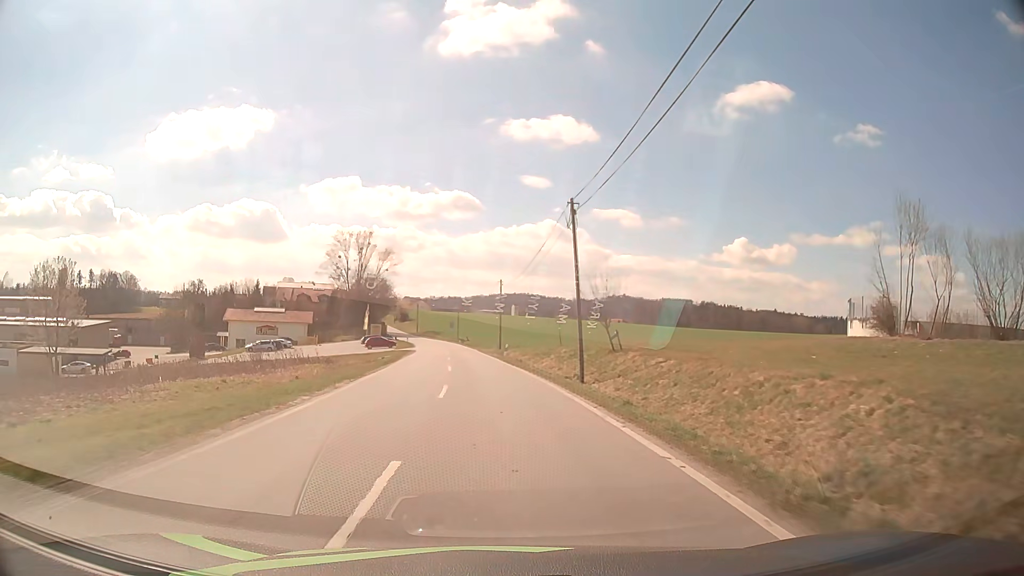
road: tertiary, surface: asphalt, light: Day
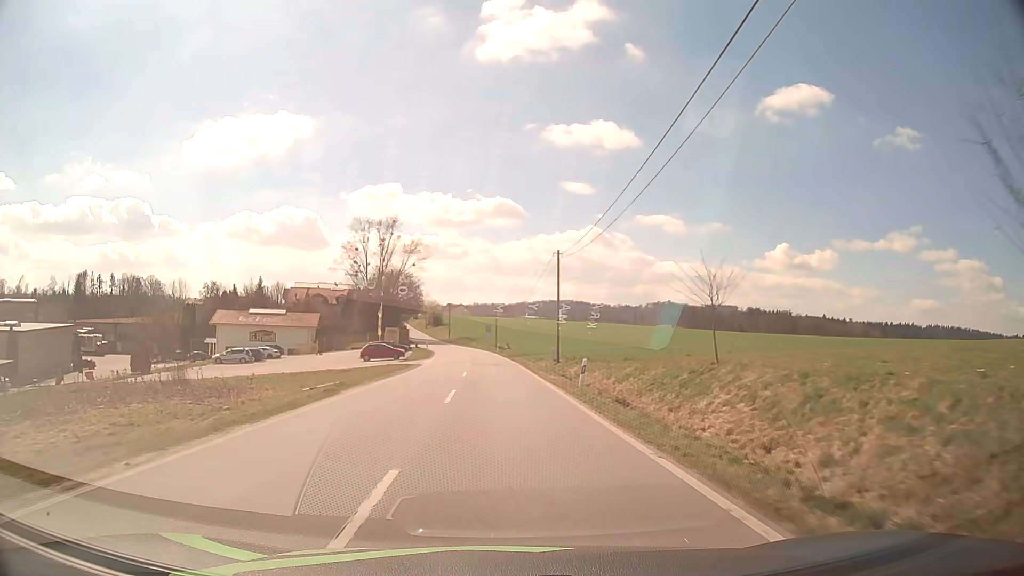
(-0.9, +24.5) m; -4°
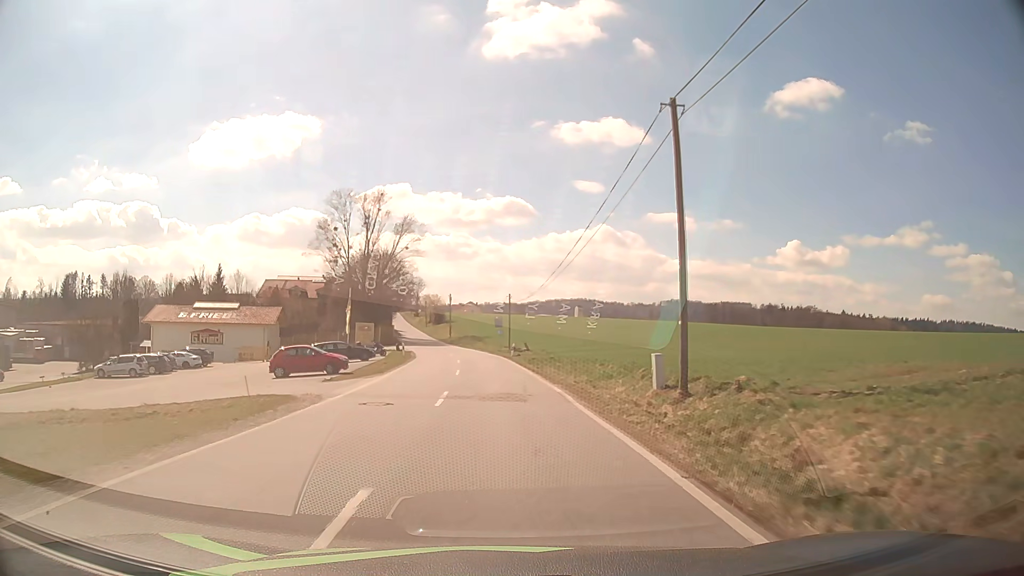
(-0.3, +25.2) m; -1°
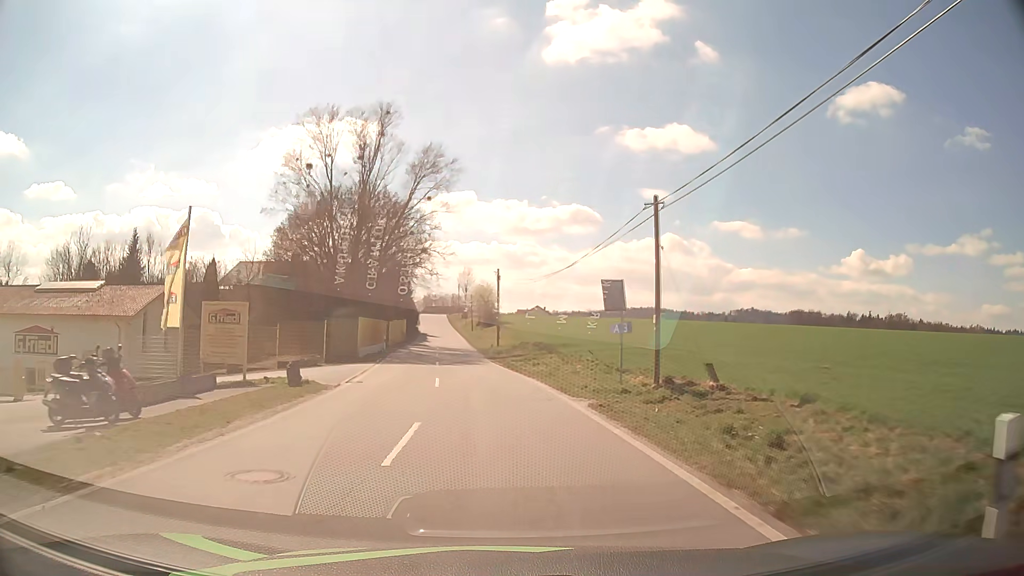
(-1.7, +43.1) m; -6°
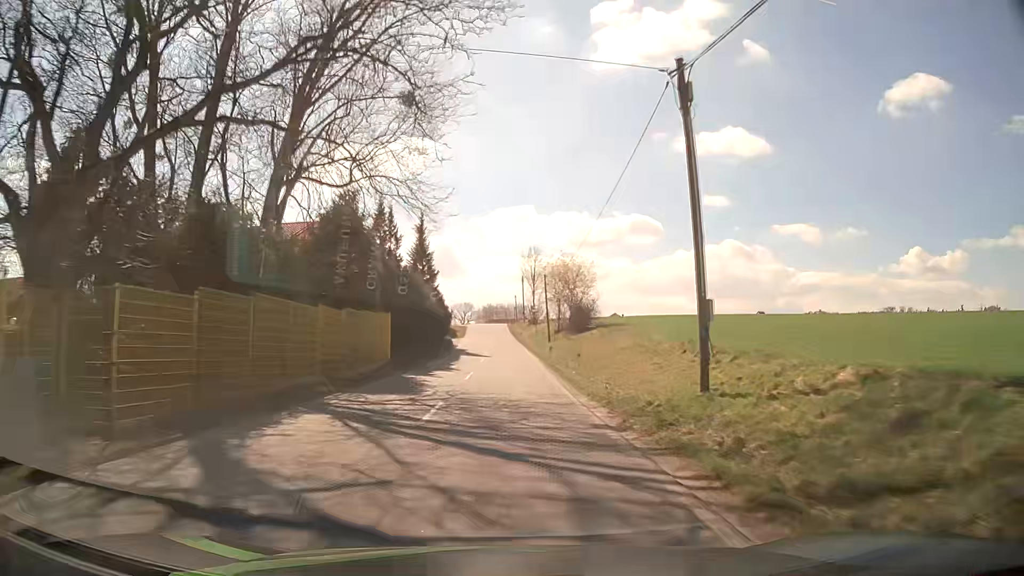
(-2.8, +44.5) m; -6°
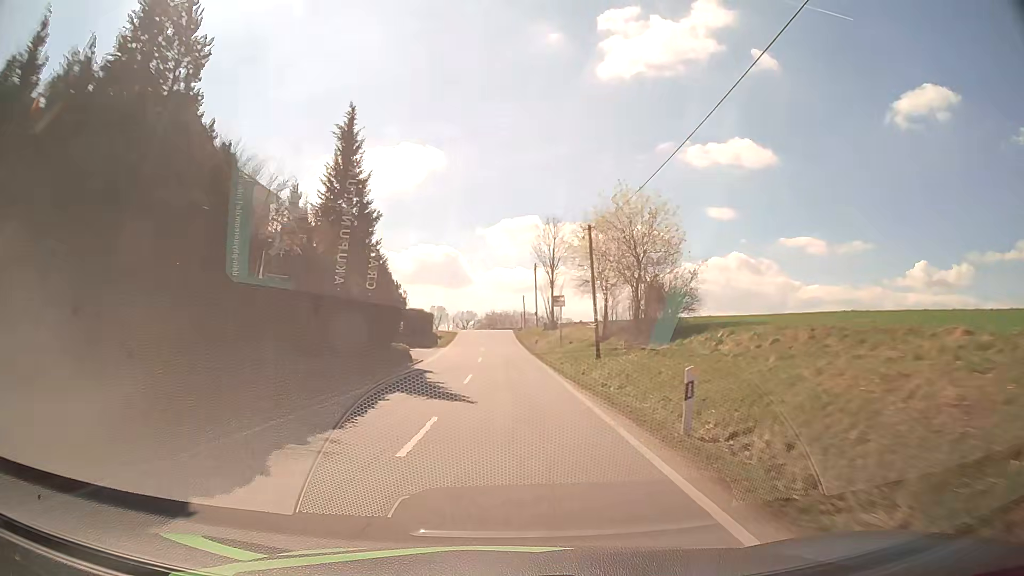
(0.0, +27.2) m; 0°
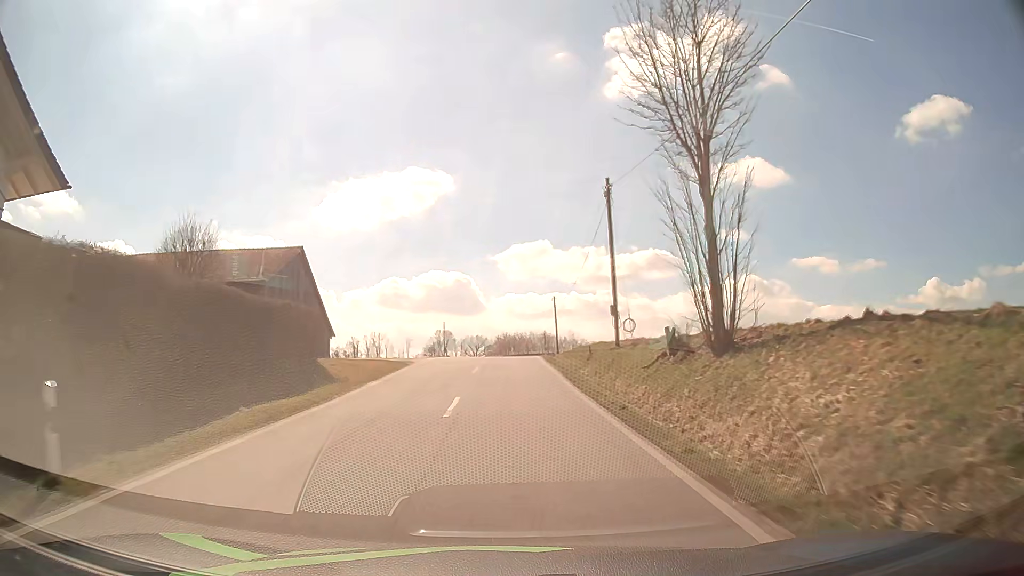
(-0.4, +44.6) m; -1°
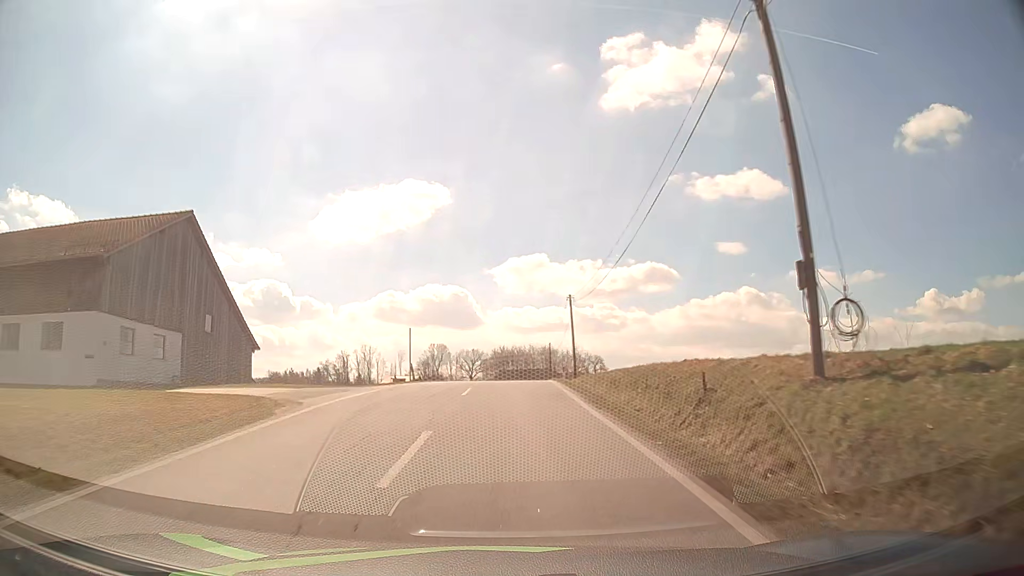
(0.0, +17.3) m; 0°
(0, +10) (0, +20) (0, +30) (+1, +40) (+1, +50) (+1, +60) (+1, +70) (+2, +80) (+2, +90) (+3, +100) m
